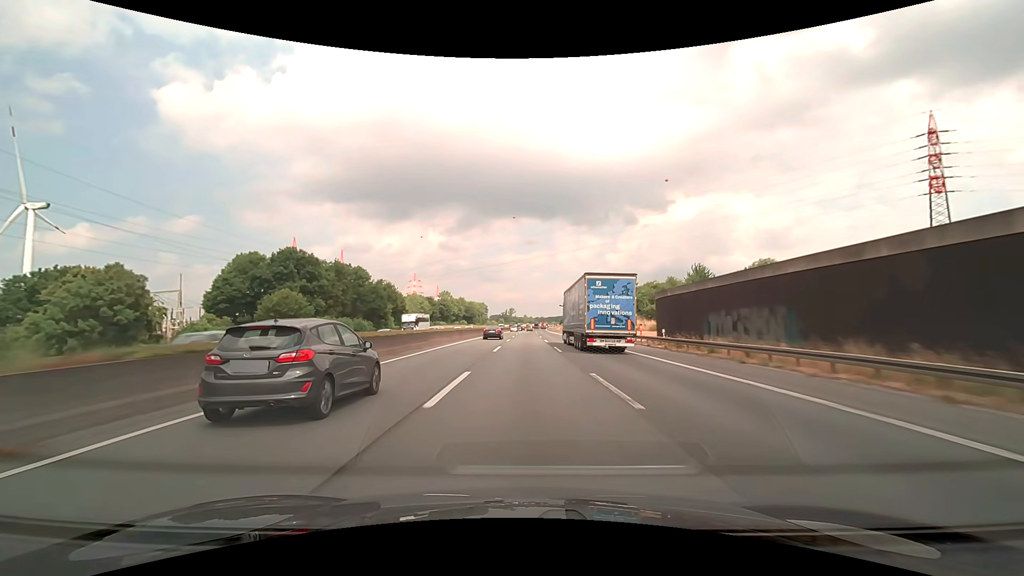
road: motorway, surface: asphalt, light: Day
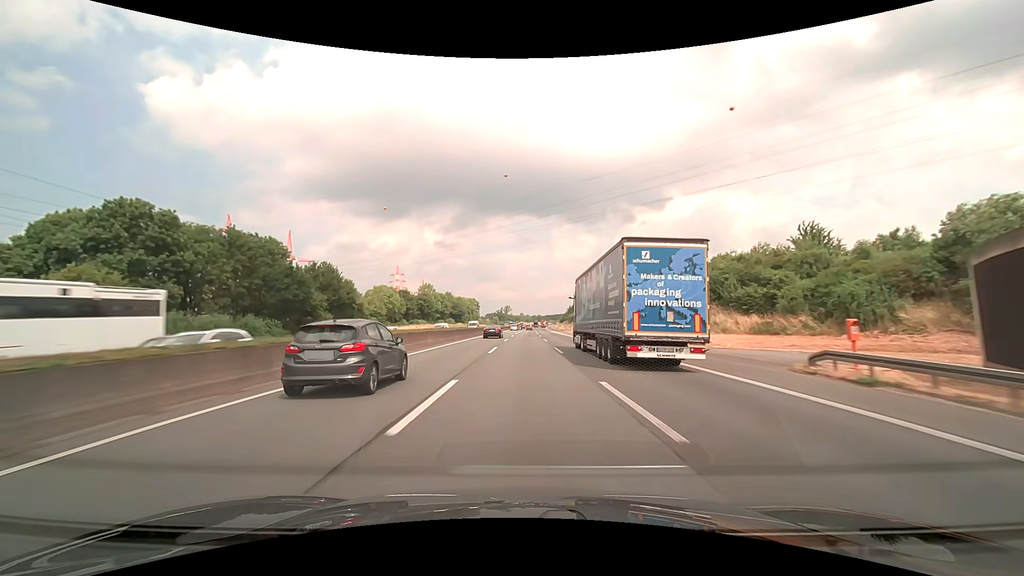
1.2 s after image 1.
(+0.2, +38.0) m; 0°
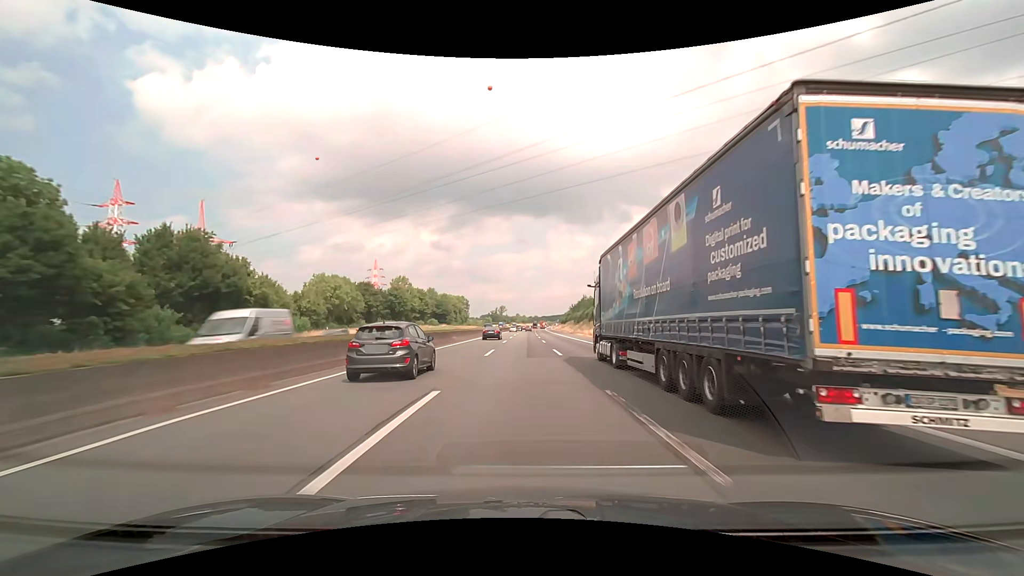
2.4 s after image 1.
(+0.1, +38.0) m; 0°
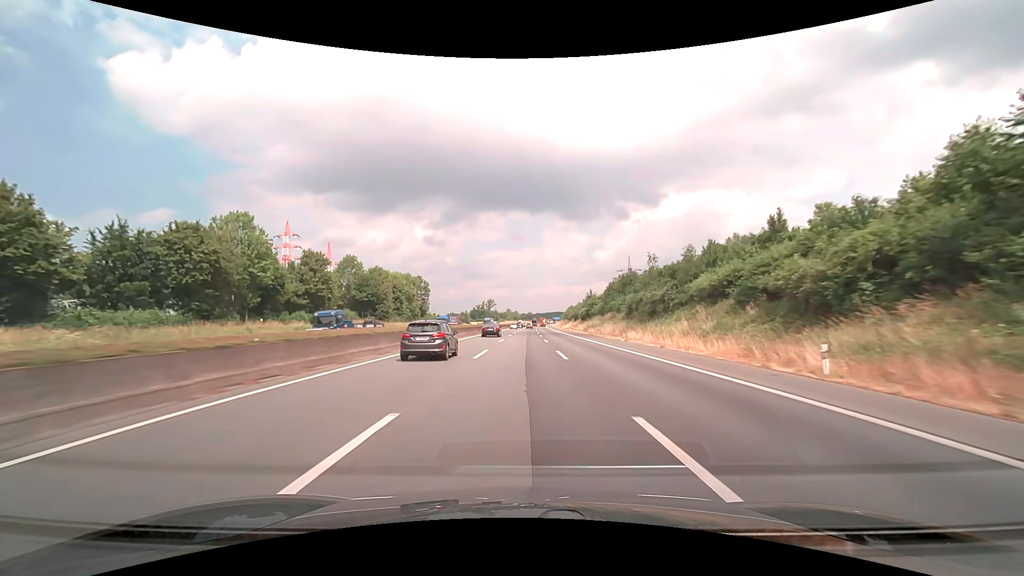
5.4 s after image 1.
(+0.7, +95.0) m; +1°
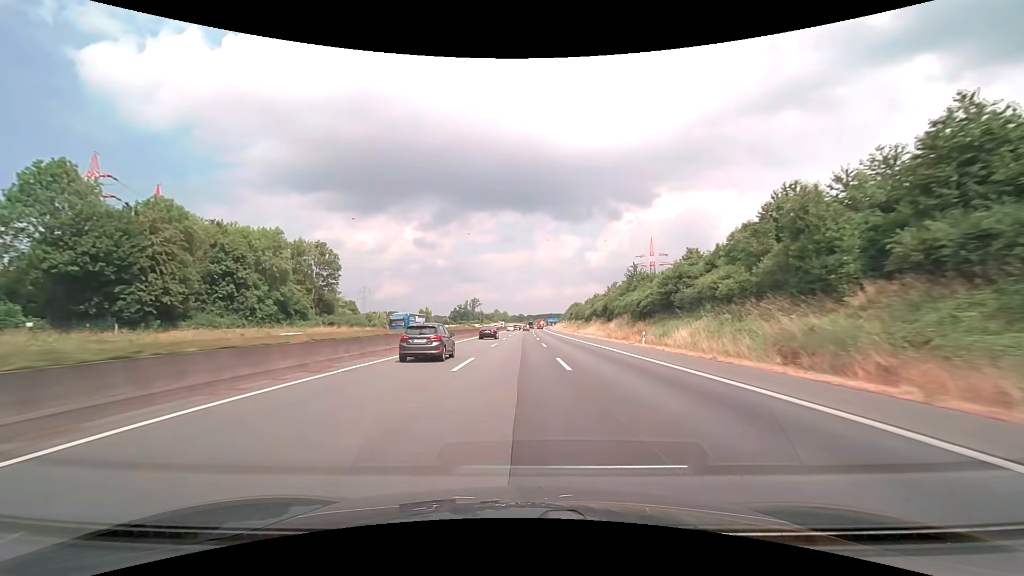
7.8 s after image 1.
(+0.9, +76.0) m; +1°
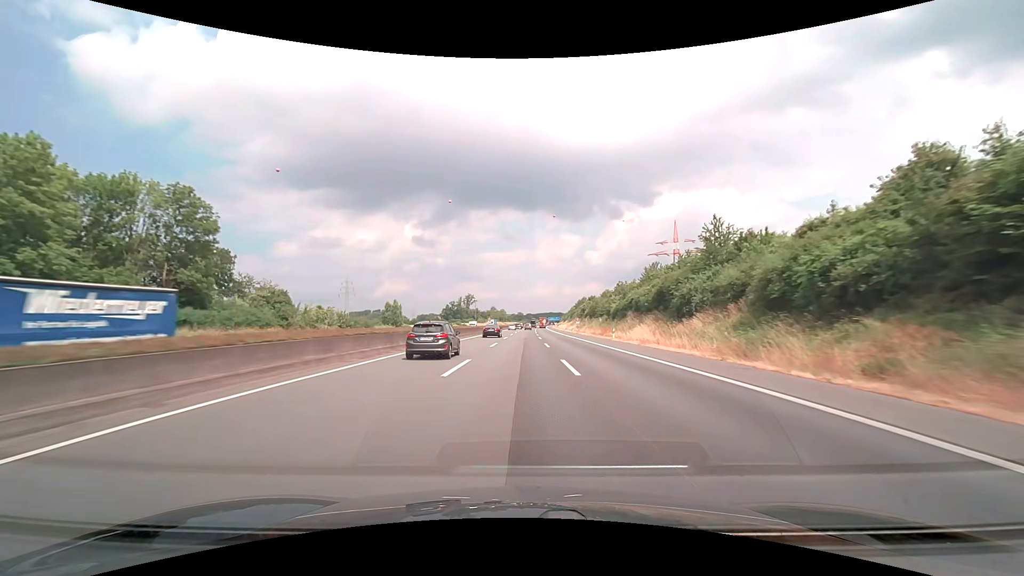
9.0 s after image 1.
(0.0, +38.0) m; 0°
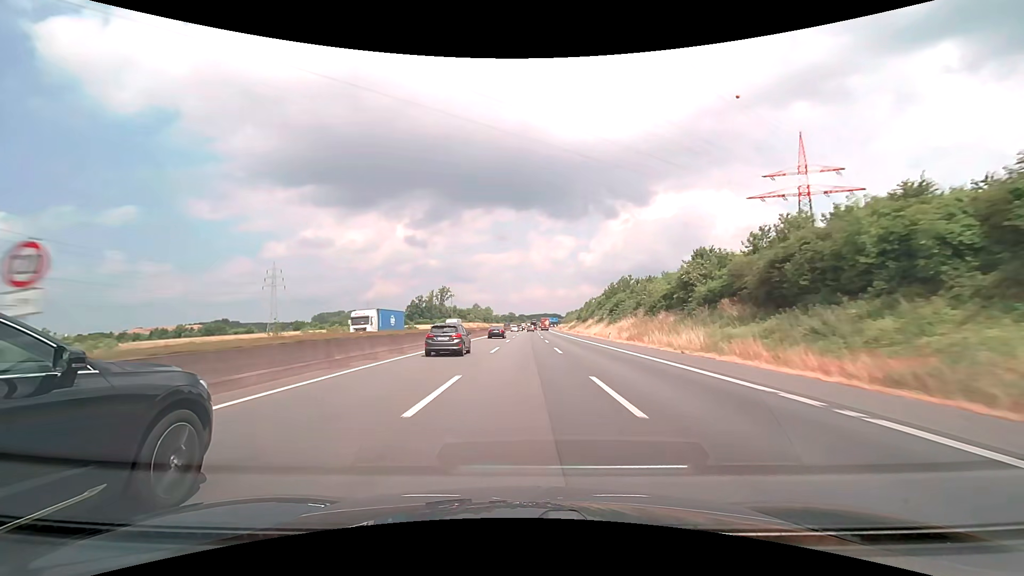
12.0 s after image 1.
(+0.5, +95.2) m; +1°
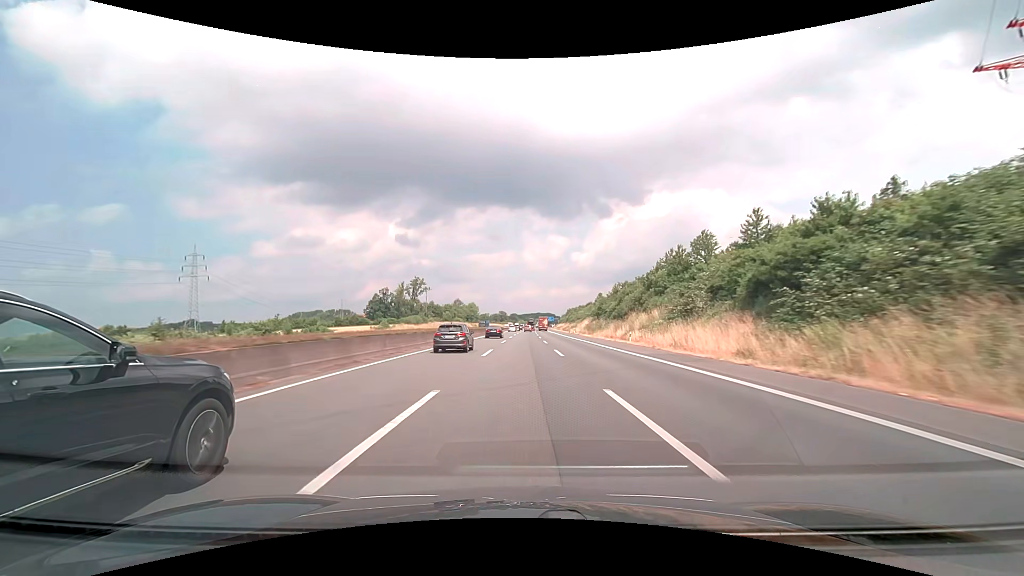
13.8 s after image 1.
(+0.5, +57.1) m; +1°
(0, +10) (0, +20) (0, +30) (0, +40) (0, +50) (+1, +60) (+1, +70) (+1, +80) (+1, +90) (+1, +100) m
